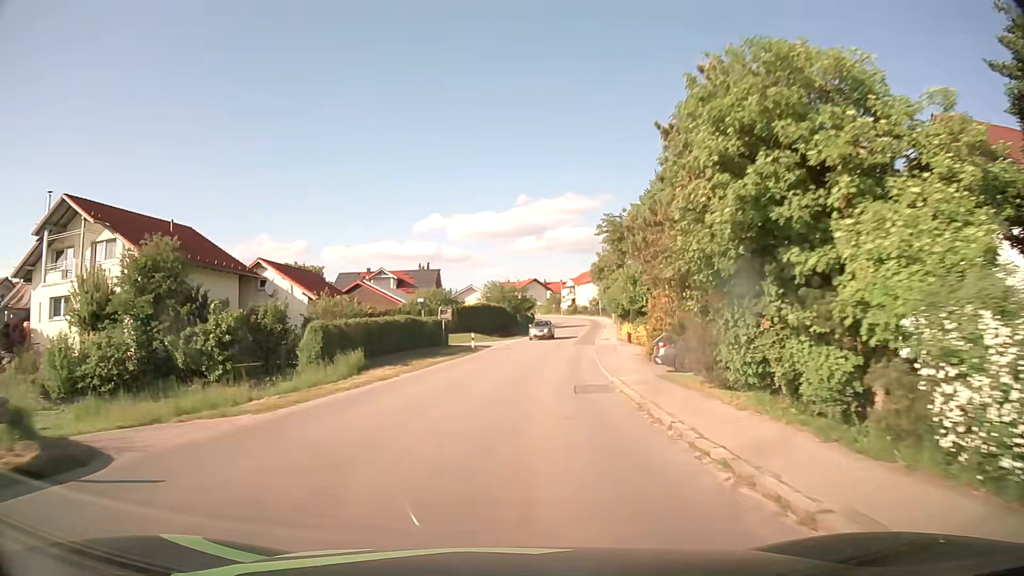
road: tertiary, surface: asphalt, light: Day
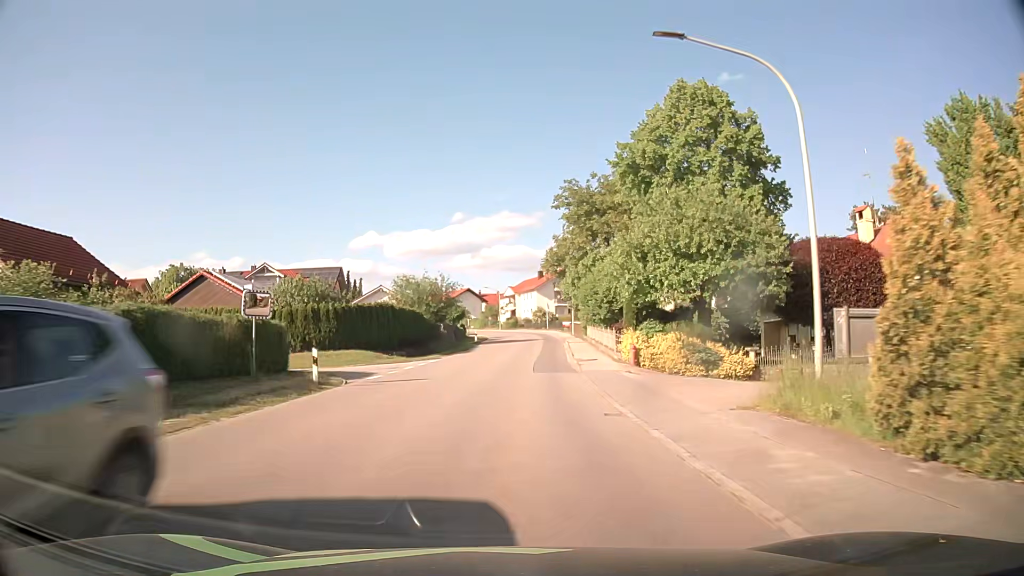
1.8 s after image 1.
(+1.2, +23.1) m; +6°
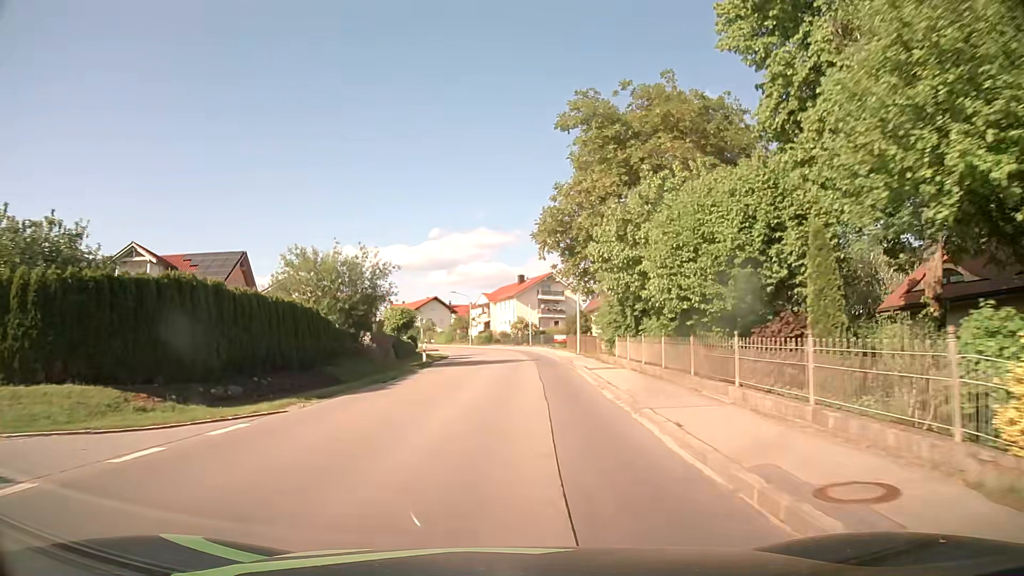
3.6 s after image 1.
(+0.3, +22.9) m; +2°
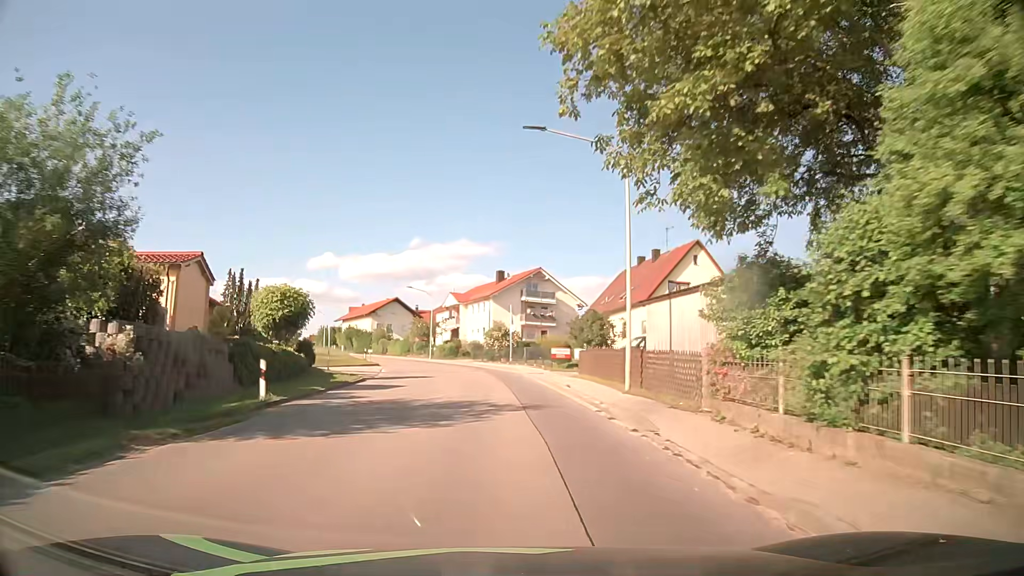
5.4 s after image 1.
(+0.4, +22.8) m; +2°
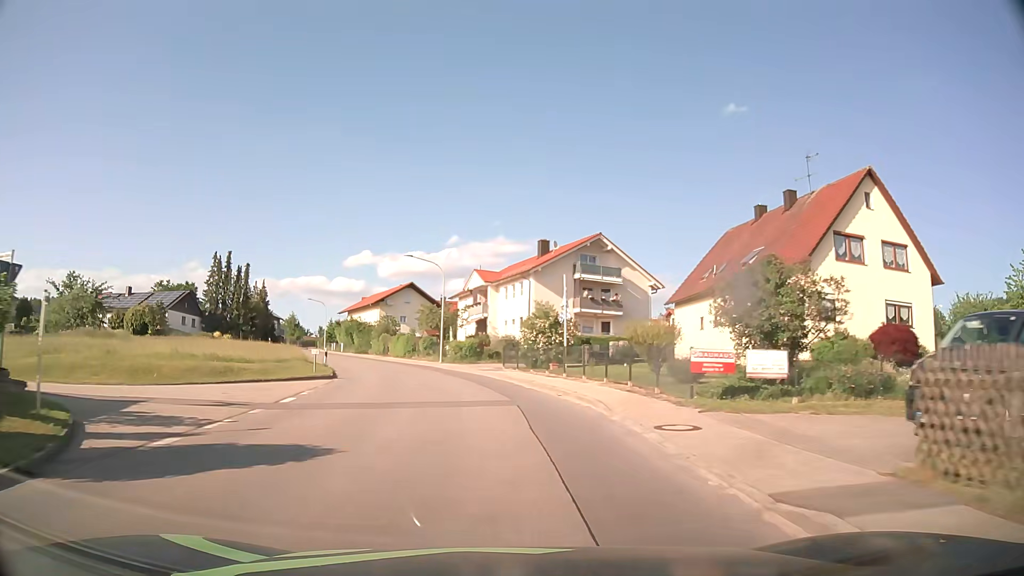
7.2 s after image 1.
(-0.4, +23.1) m; -3°
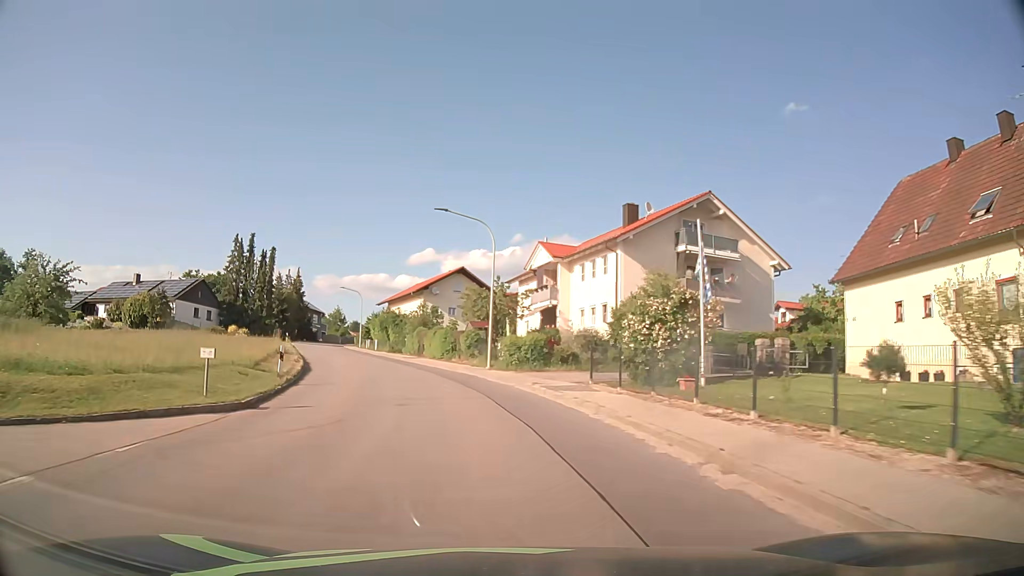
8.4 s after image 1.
(-0.6, +15.6) m; -5°
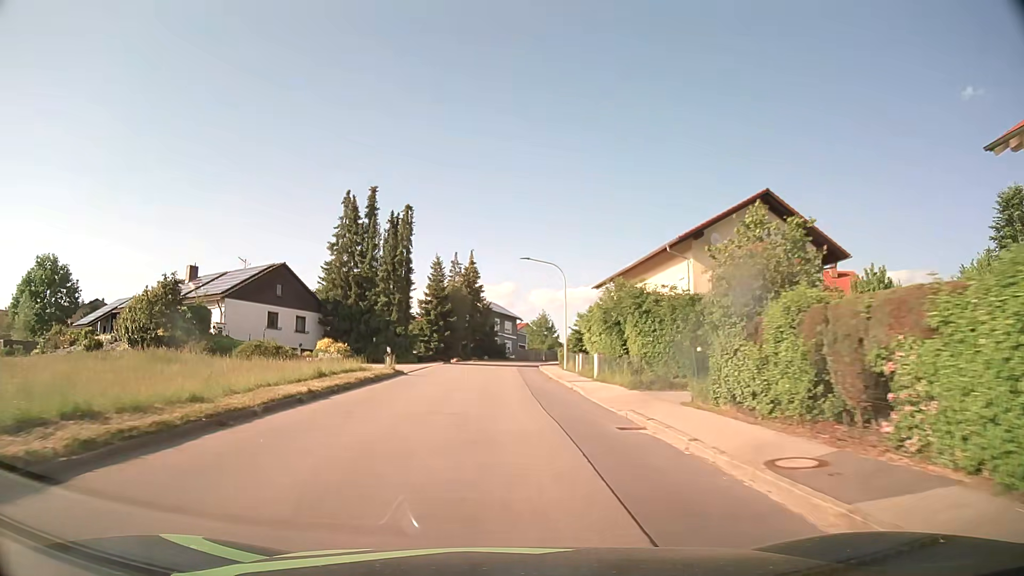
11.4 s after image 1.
(-6.9, +38.5) m; -19°
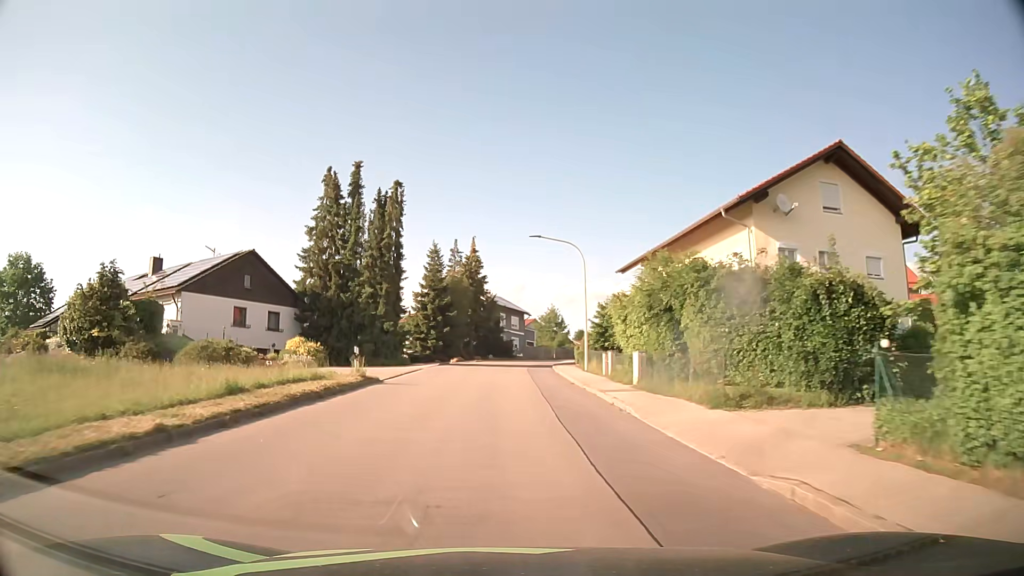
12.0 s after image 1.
(-0.1, +7.9) m; -1°
(0, +10) (0, +20) (0, +30) (0, +40) (+1, +50) (+3, +60) (+6, +69) (+10, +79) (+14, +88) (+19, +96) m
